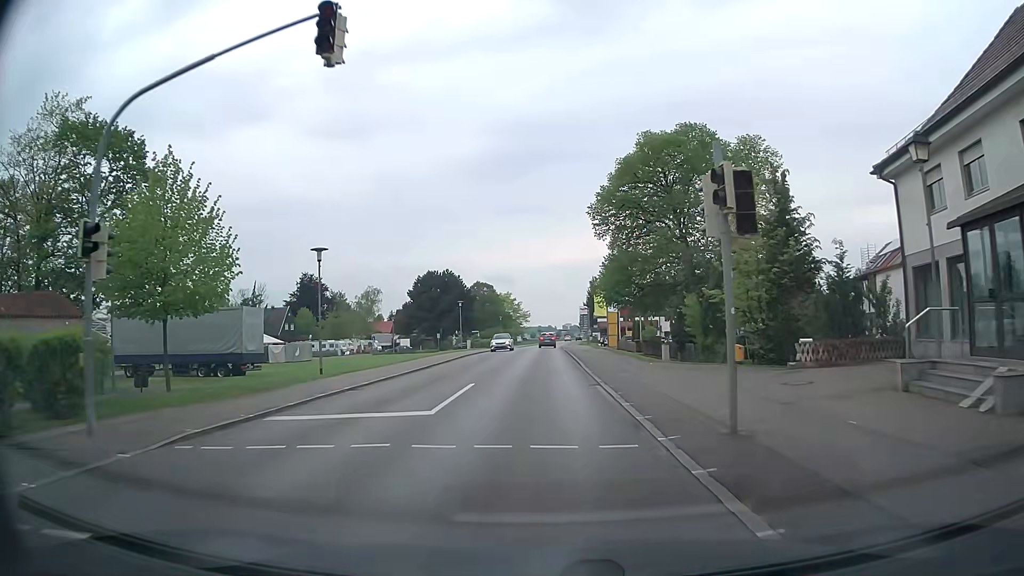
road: tertiary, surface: asphalt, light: Day
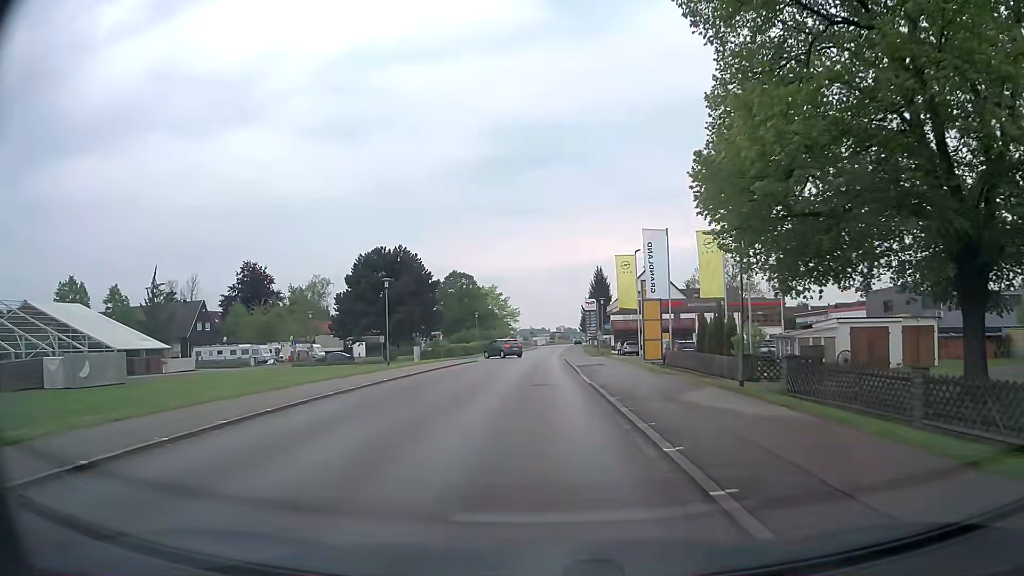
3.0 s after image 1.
(-0.3, +31.3) m; -1°
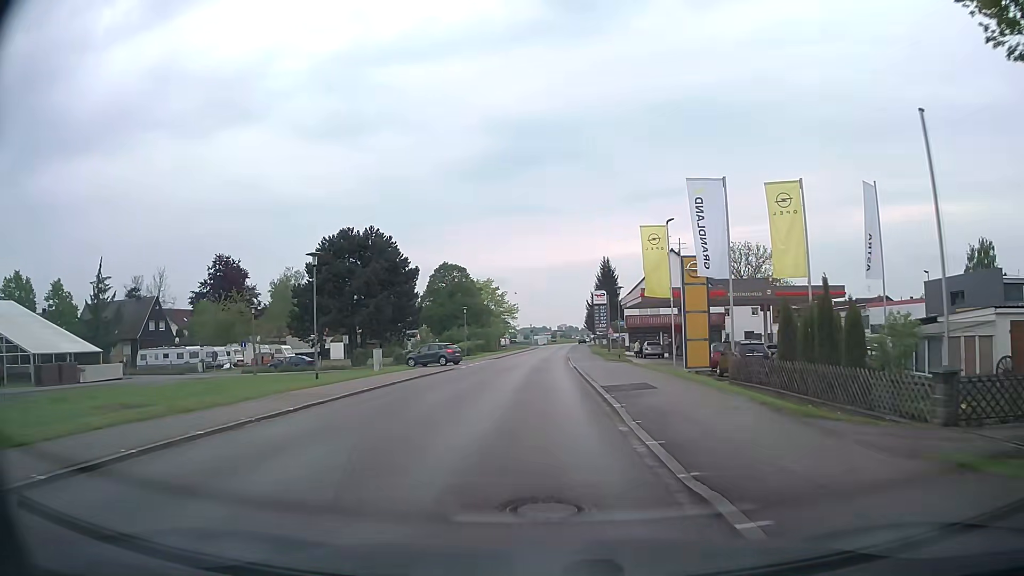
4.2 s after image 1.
(+0.1, +13.1) m; 0°
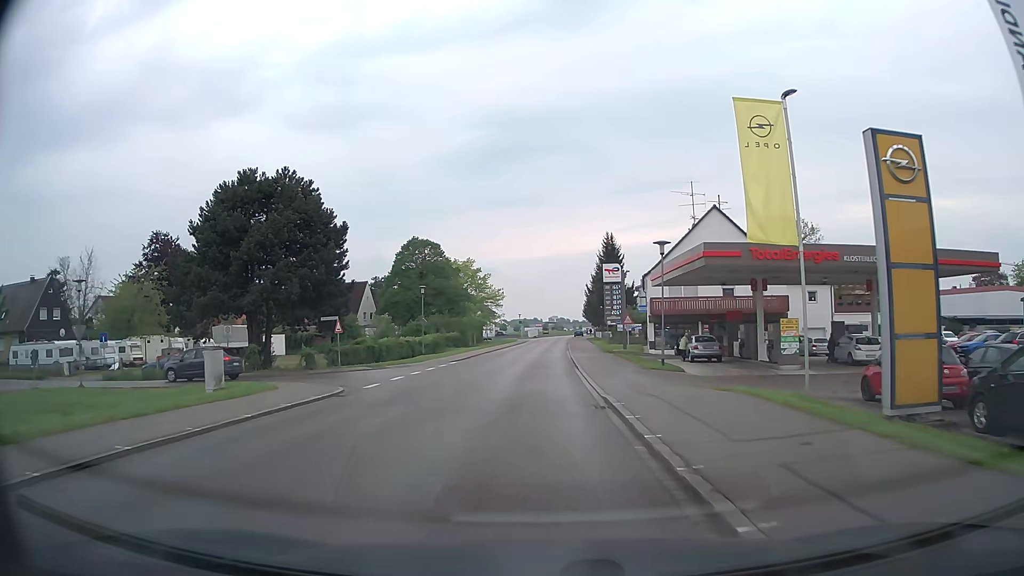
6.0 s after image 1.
(+0.1, +20.3) m; +1°
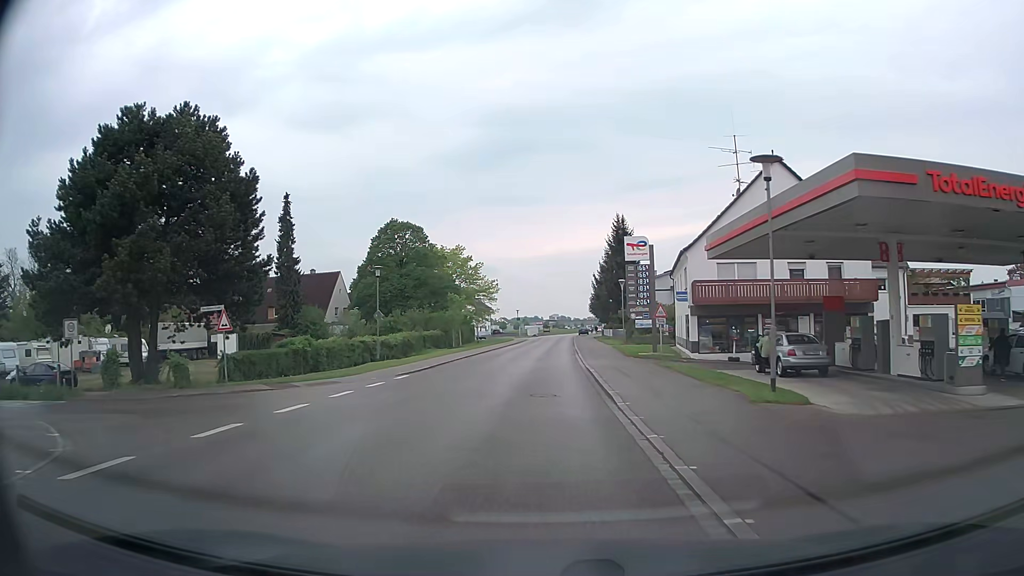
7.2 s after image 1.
(0.0, +13.6) m; 0°
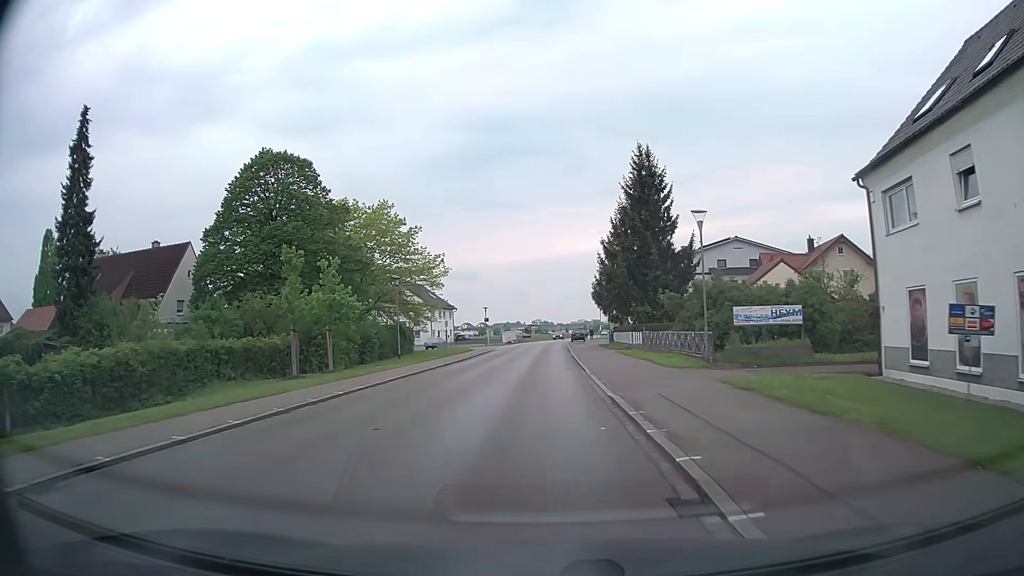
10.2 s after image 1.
(+0.4, +34.2) m; +2°
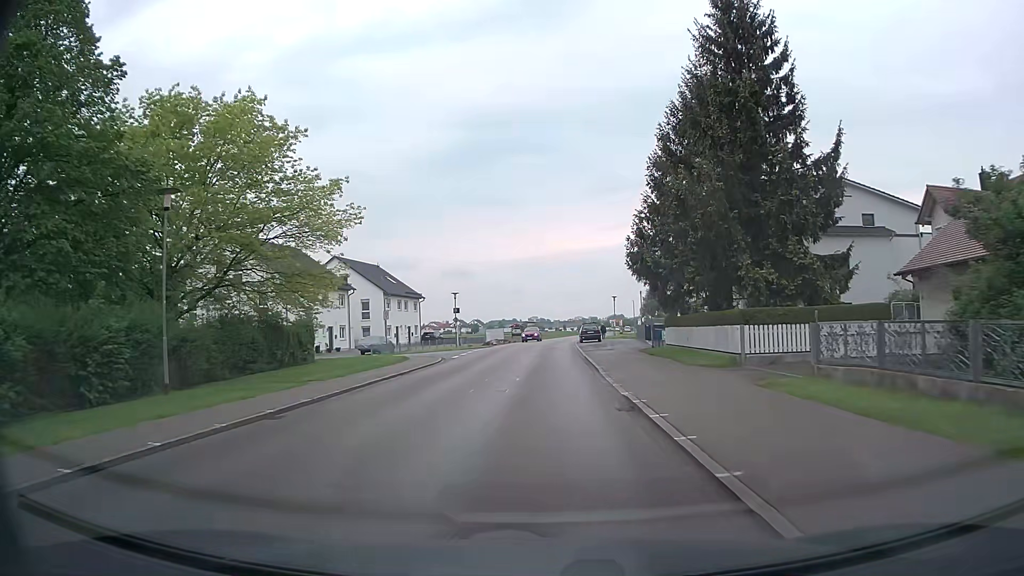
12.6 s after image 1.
(0.0, +27.2) m; 0°
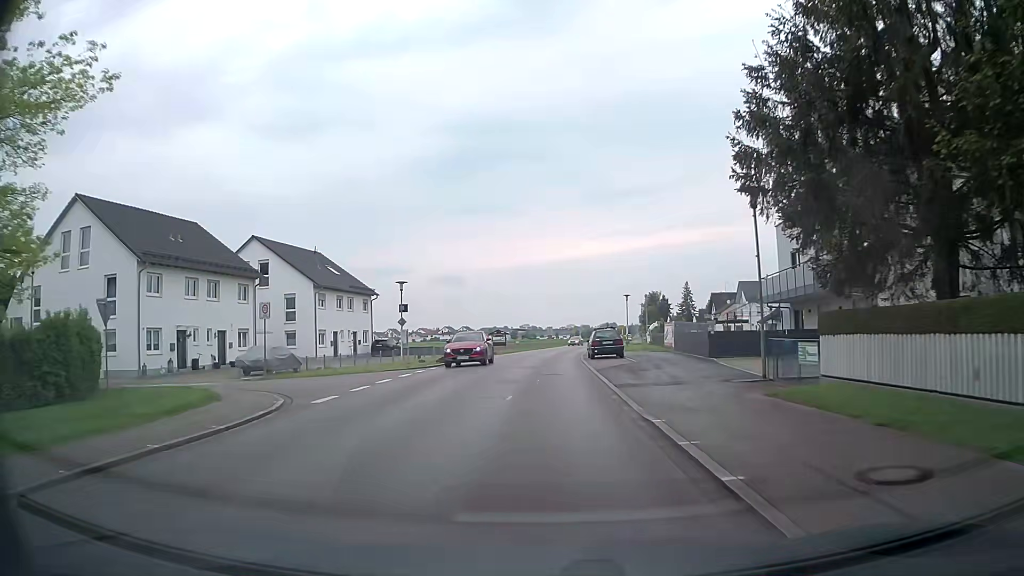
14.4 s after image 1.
(+0.1, +20.2) m; 0°
(0, +10) (0, +20) (0, +30) (+1, +40) (+1, +50) (+2, +60) (+3, +70) (+4, +80) (+6, +90) (+7, +100) m
